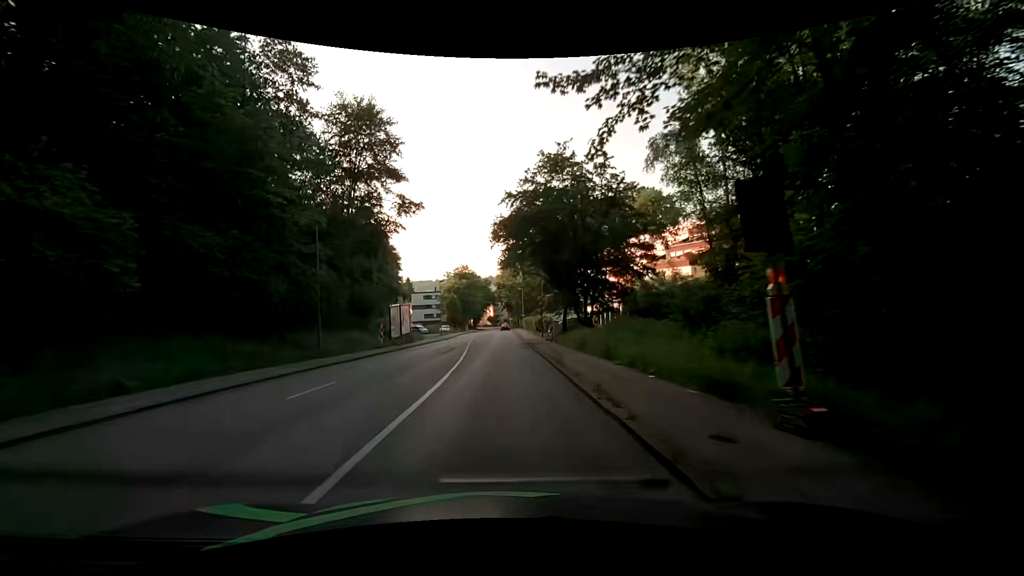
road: tertiary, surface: asphalt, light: Day
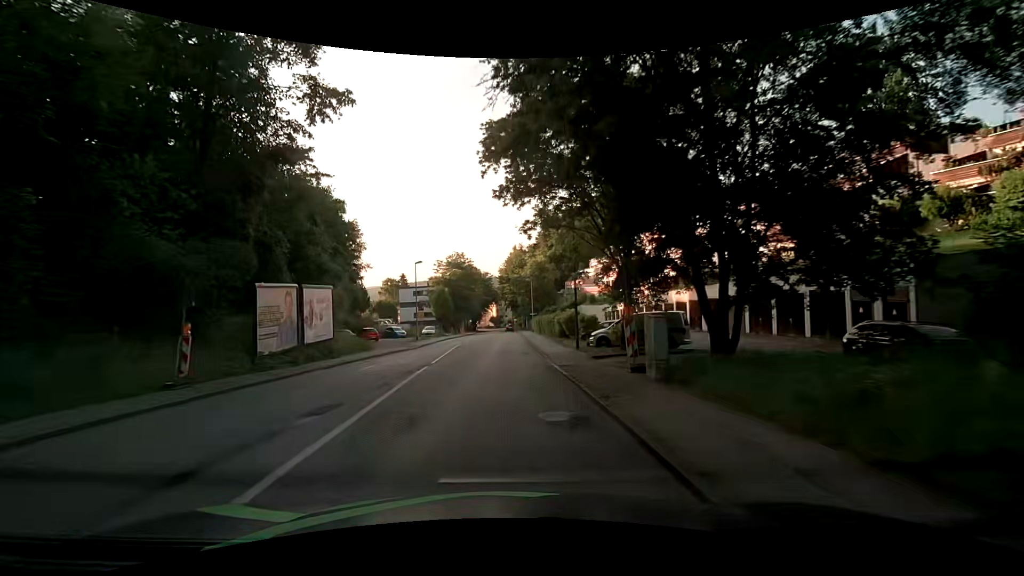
(+0.2, +22.4) m; 0°
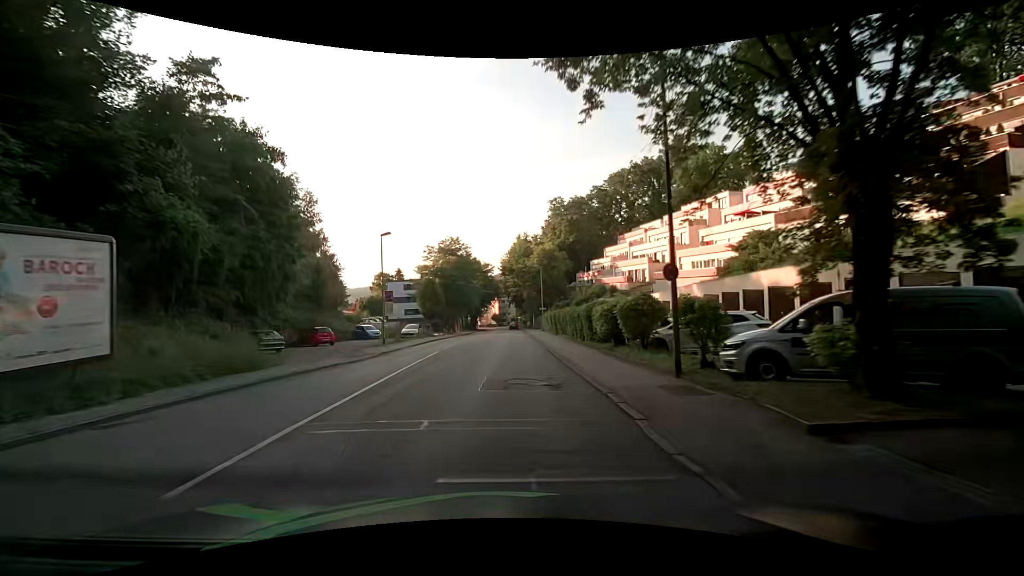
(0.0, +15.1) m; 0°
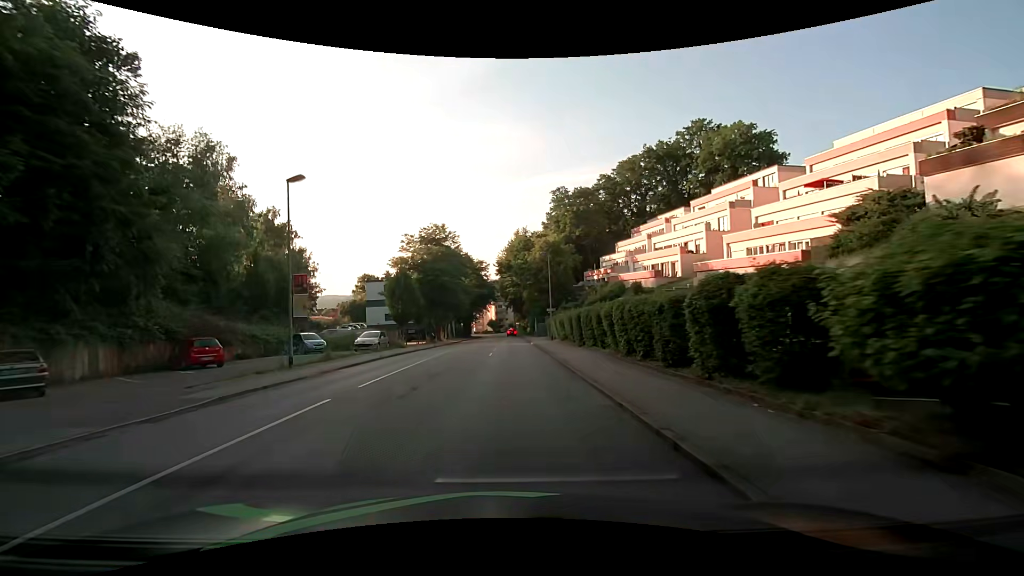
(+0.1, +15.1) m; 0°
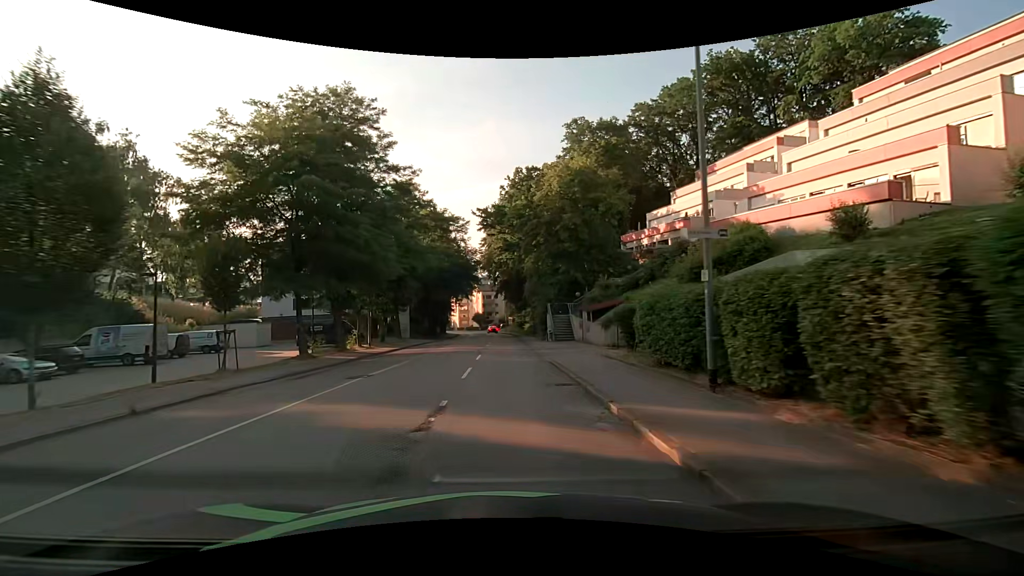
(+0.4, +37.1) m; +1°
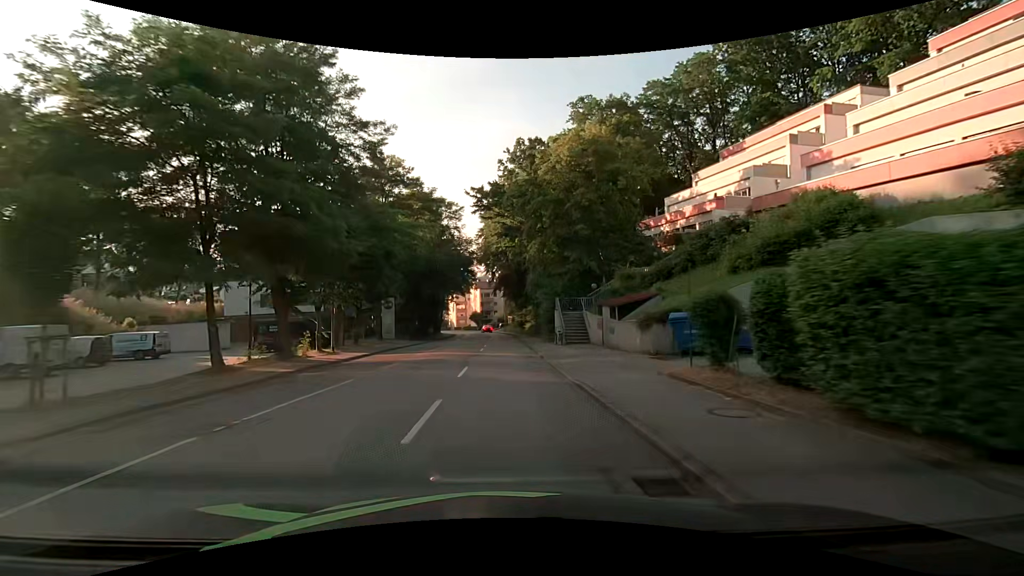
(0.0, +7.3) m; 0°
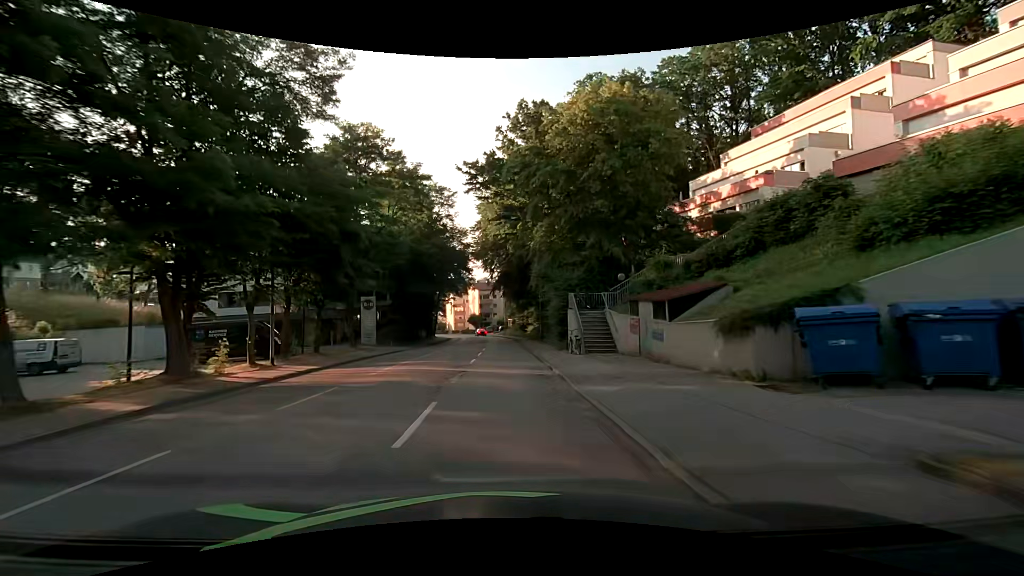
(0.0, +7.3) m; 0°
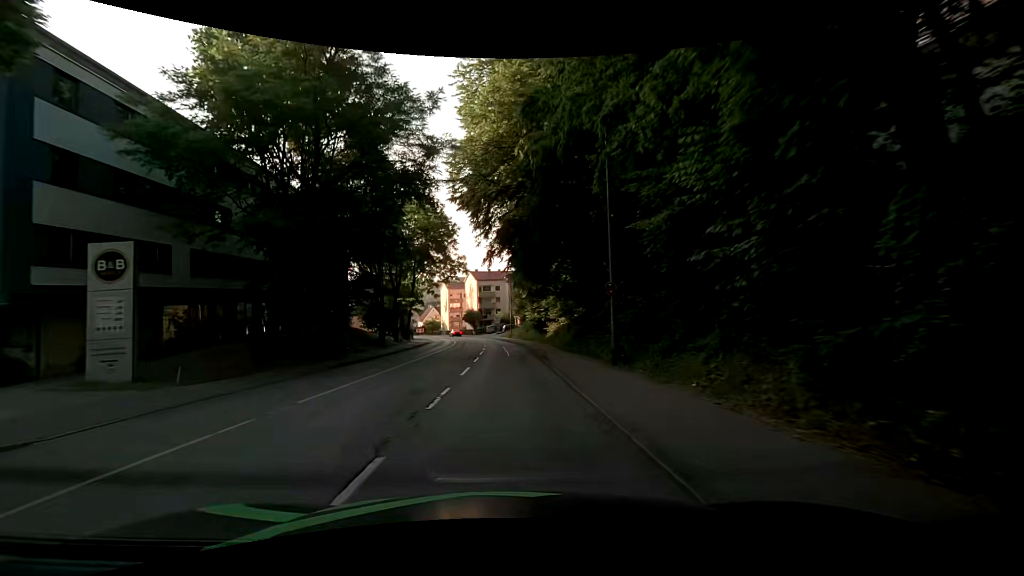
(-0.1, +29.1) m; -1°
(0, +10) (0, +20) (0, +30) (0, +40) (0, +50) (-1, +60) (-2, +70) (-4, +80) (-6, +90) (-8, +99) m
